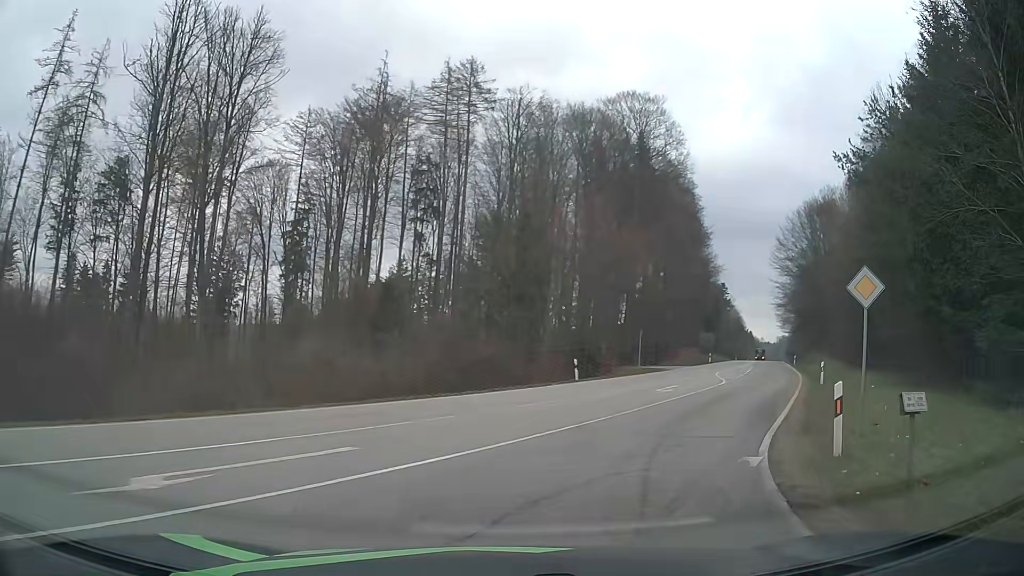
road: secondary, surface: asphalt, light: Day
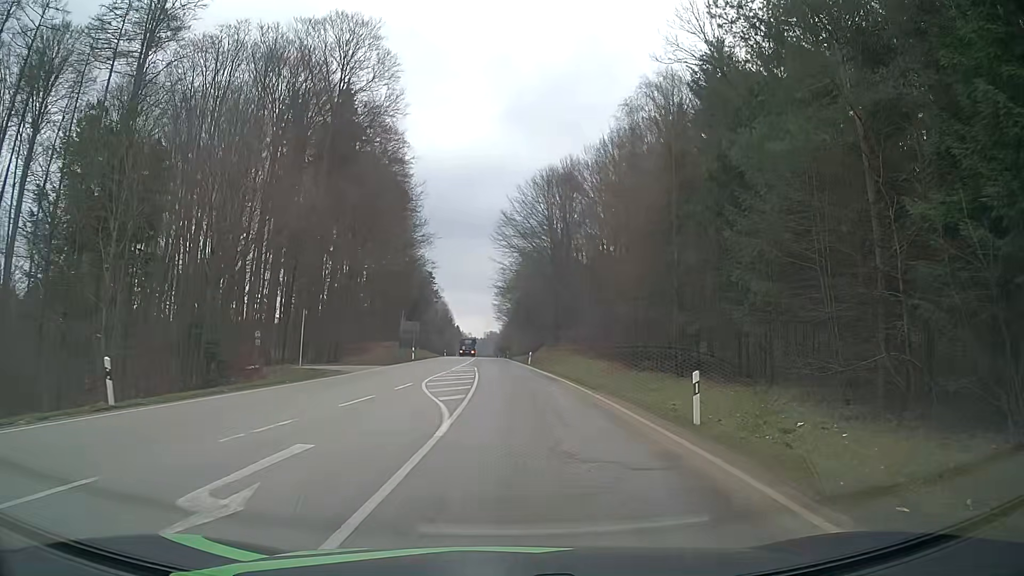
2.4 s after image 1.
(+5.4, +18.7) m; +26°
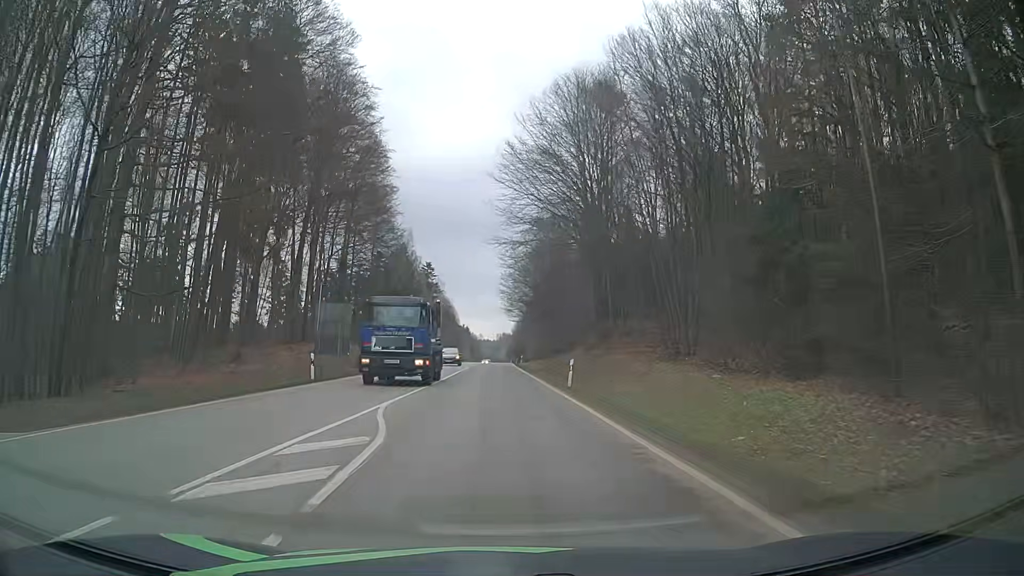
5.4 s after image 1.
(+0.1, +32.7) m; -1°
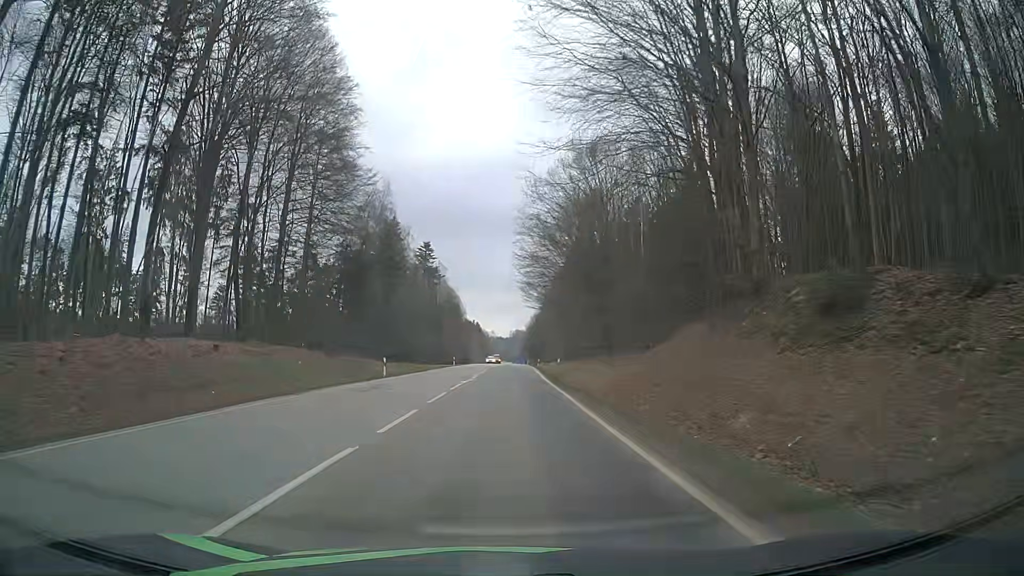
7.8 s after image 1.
(-0.5, +32.4) m; -1°
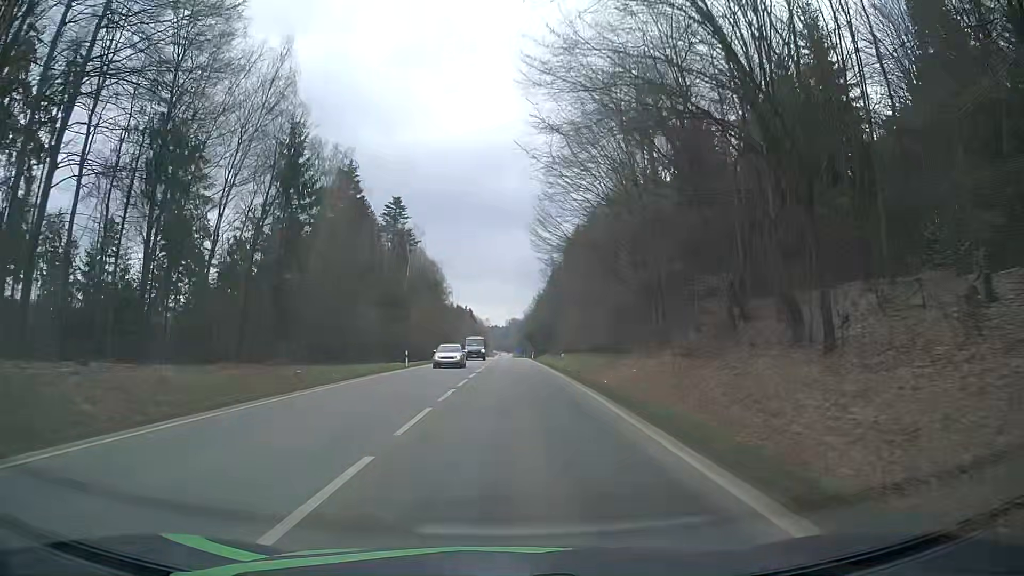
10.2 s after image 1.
(+0.1, +37.3) m; 0°
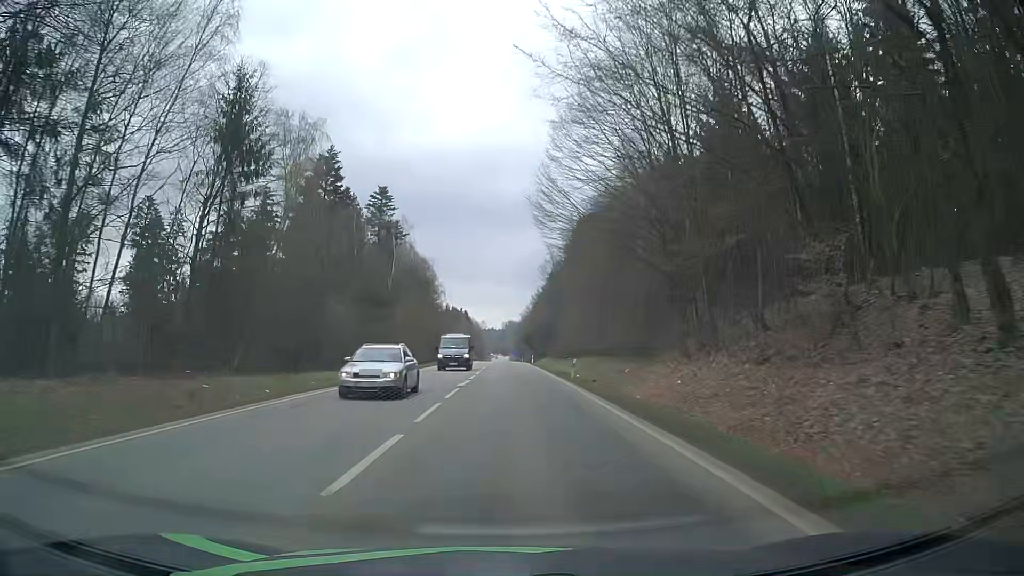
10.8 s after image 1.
(0.0, +10.0) m; 0°
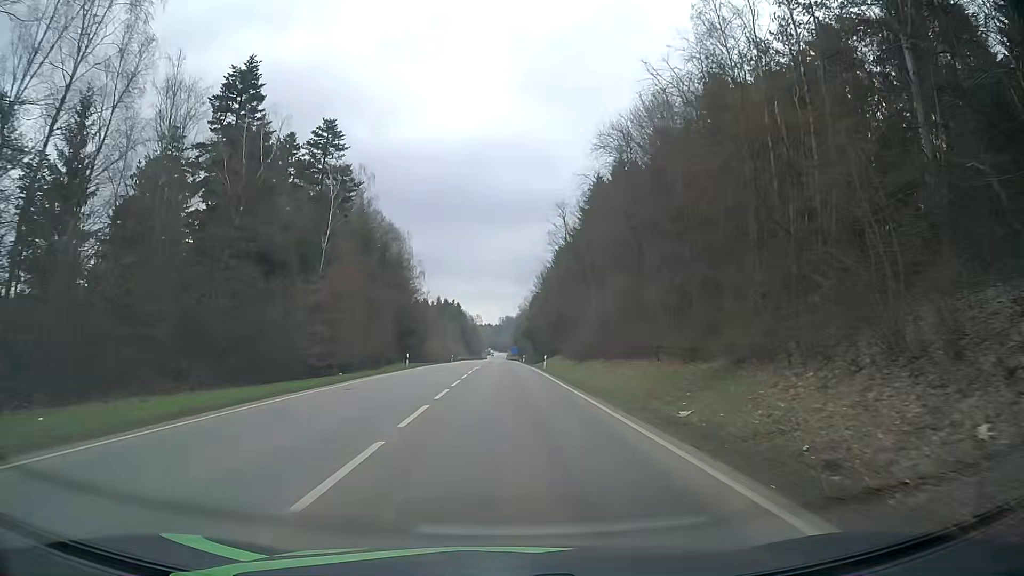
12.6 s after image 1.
(+0.1, +31.4) m; 0°
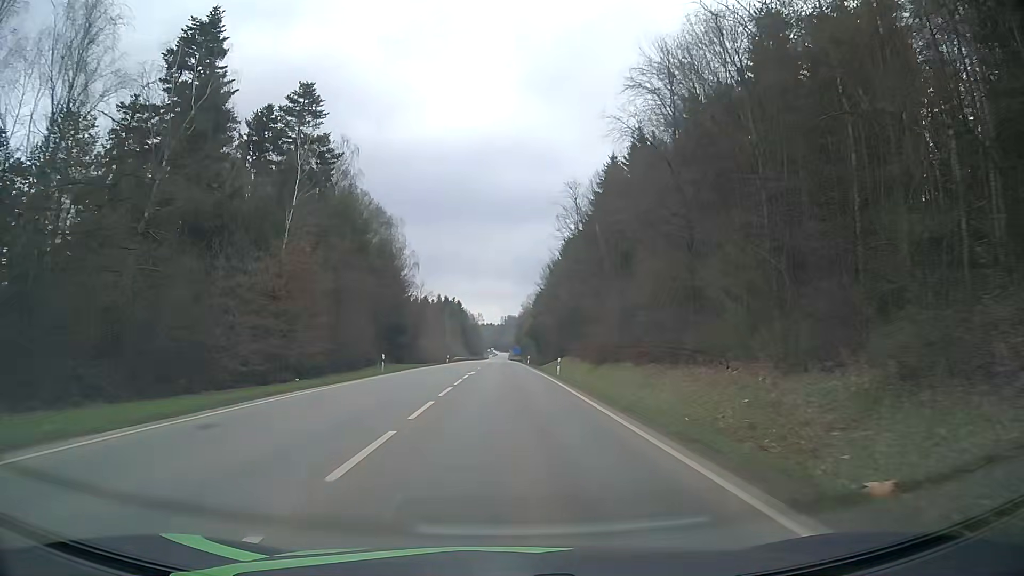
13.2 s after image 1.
(-0.1, +10.9) m; 0°
(0, +10) (0, +20) (0, +30) (0, +40) (0, +50) (0, +60) (0, +70) (0, +80) (0, +90) (0, +100) m
